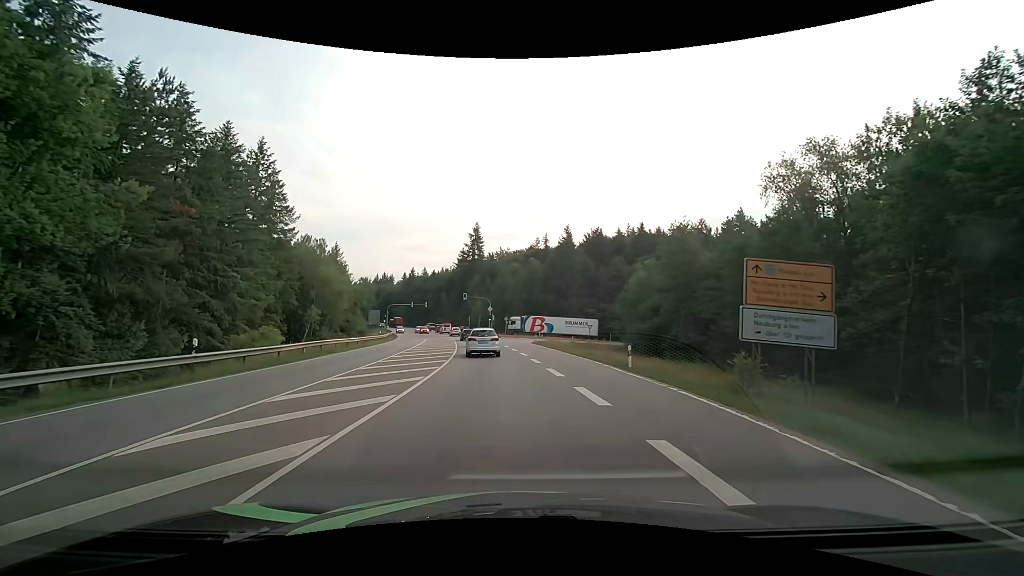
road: secondary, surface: asphalt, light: Day
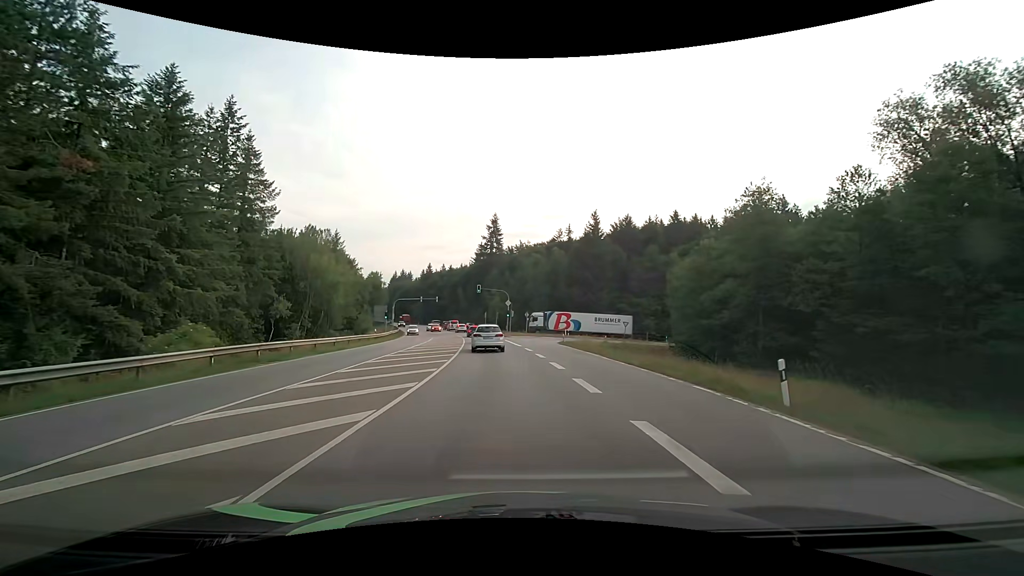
(-0.2, +11.0) m; -2°
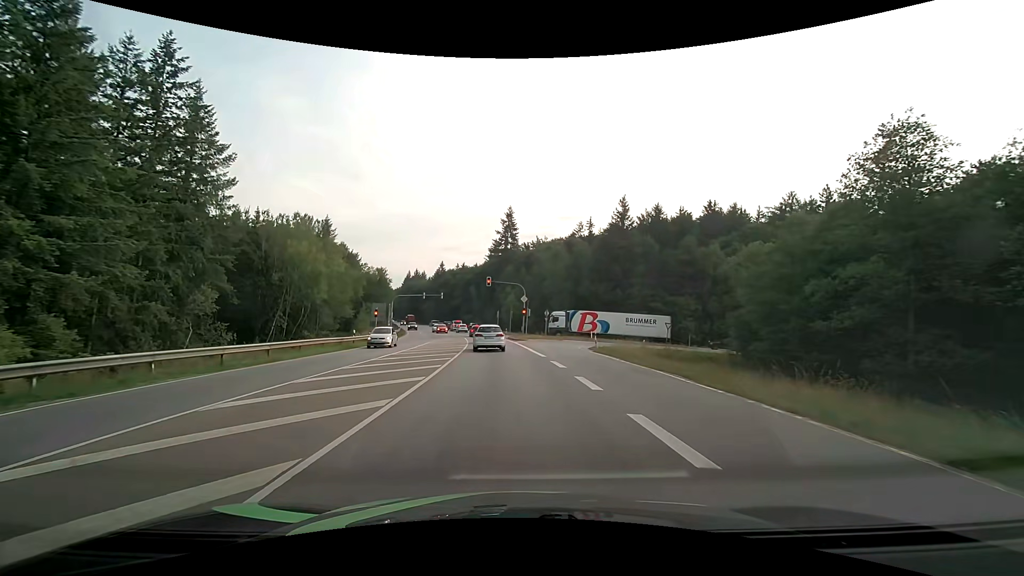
(-0.2, +11.6) m; -2°
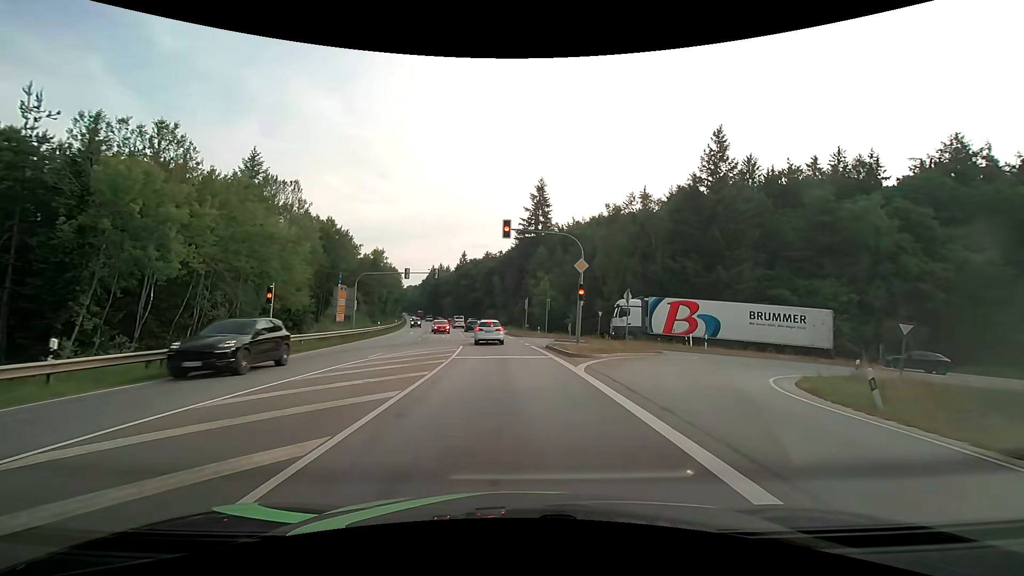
(-1.0, +28.0) m; -3°
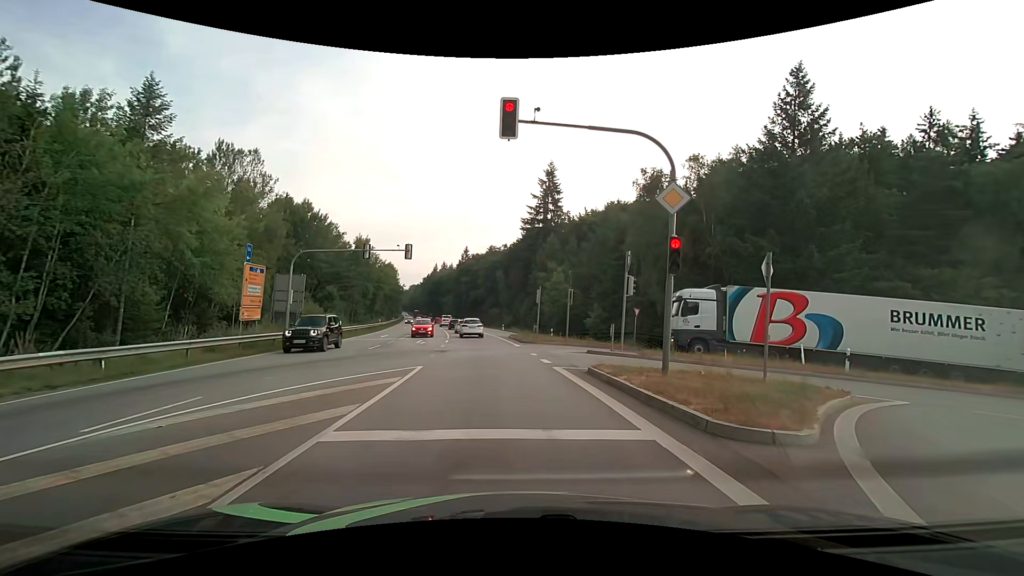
(-0.2, +13.6) m; -1°
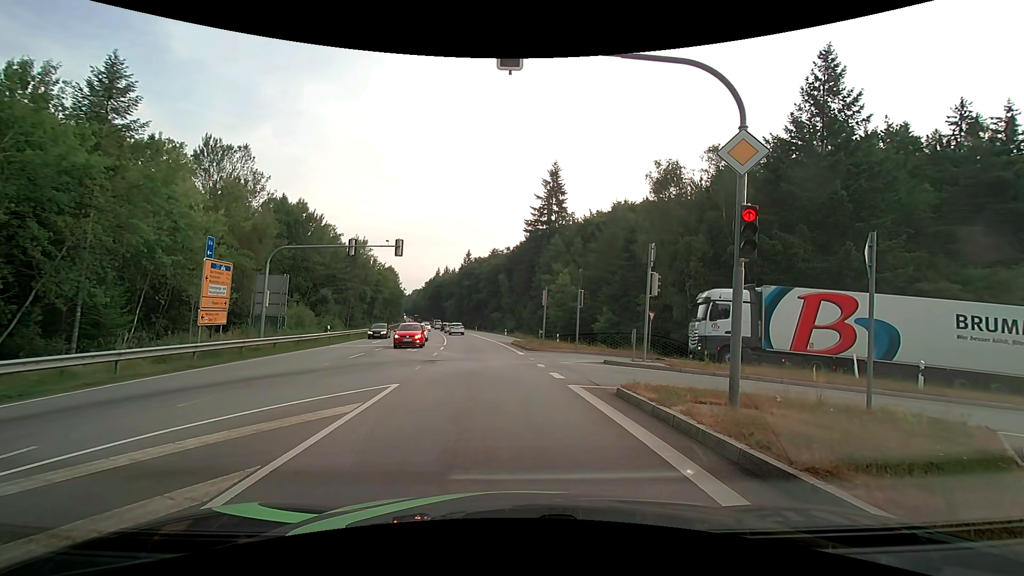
(0.0, +3.2) m; -1°
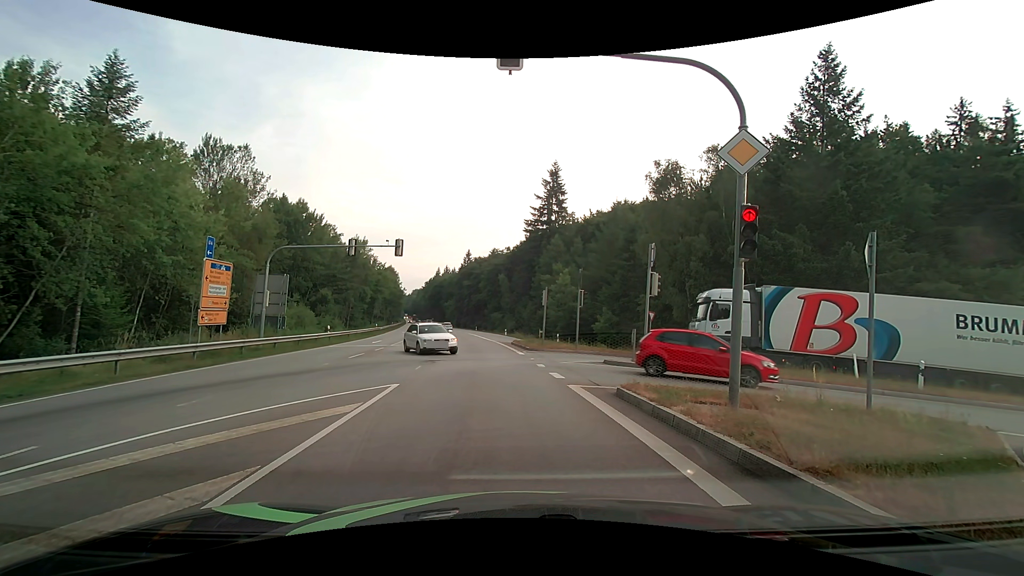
(0.0, 0.0) m; 0°
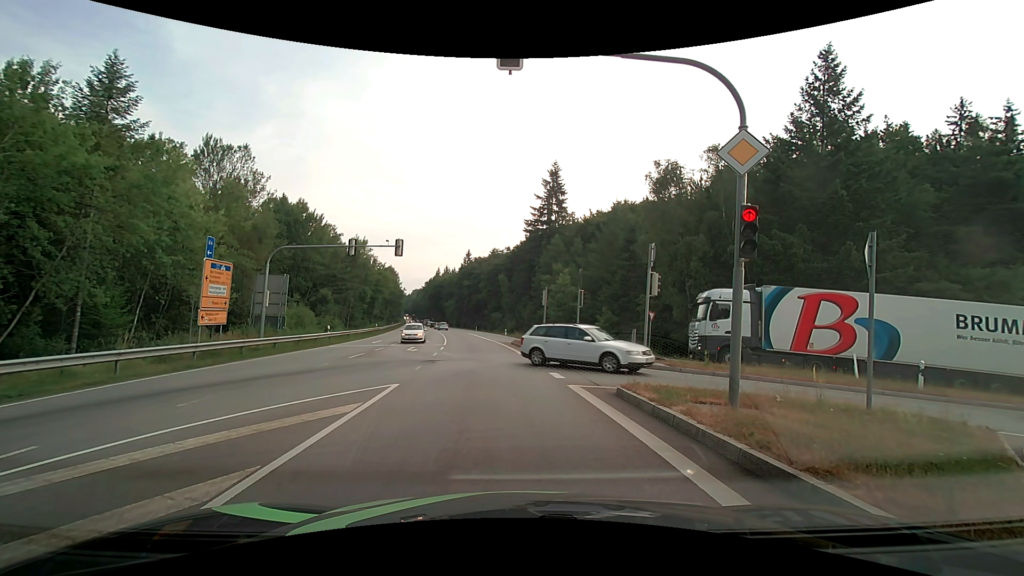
(0.0, 0.0) m; 0°
(0, +10) (-1, +20) (-2, +30) (-3, +40) (-4, +50) (-5, +60) (-7, +70) (-9, +79) (-10, +89) (-12, +99) m
